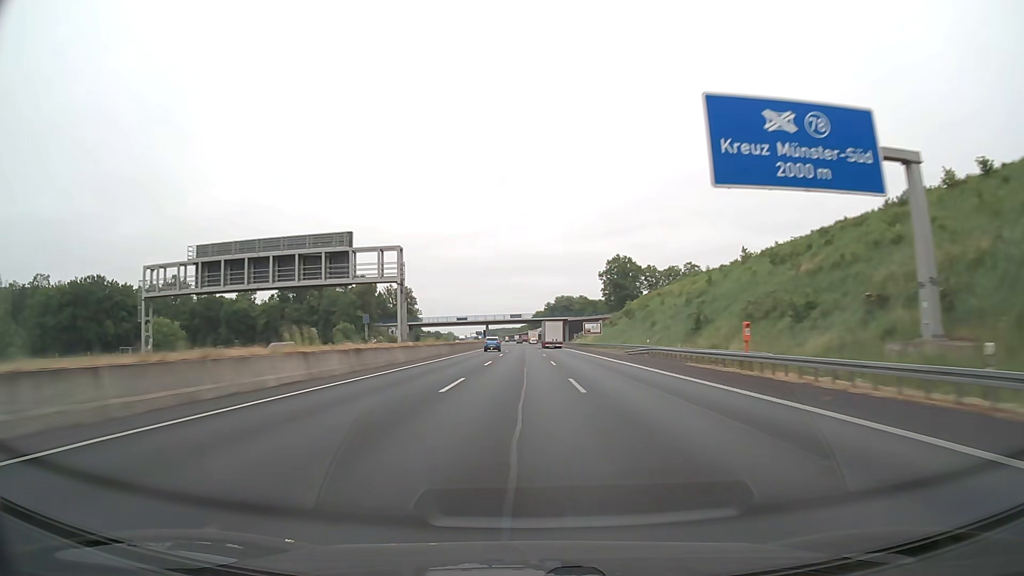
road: motorway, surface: asphalt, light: Day
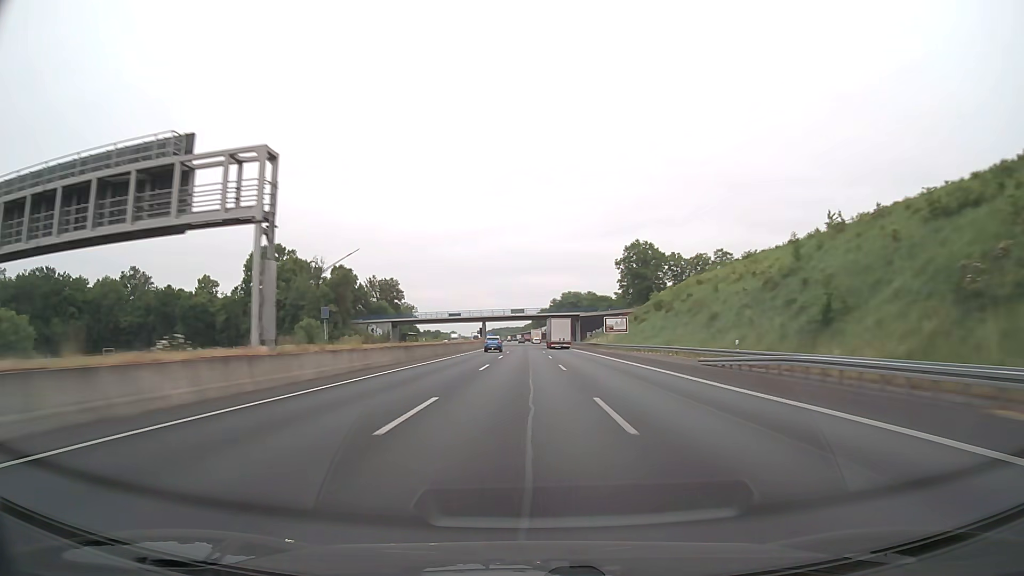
(-0.1, +25.4) m; 0°
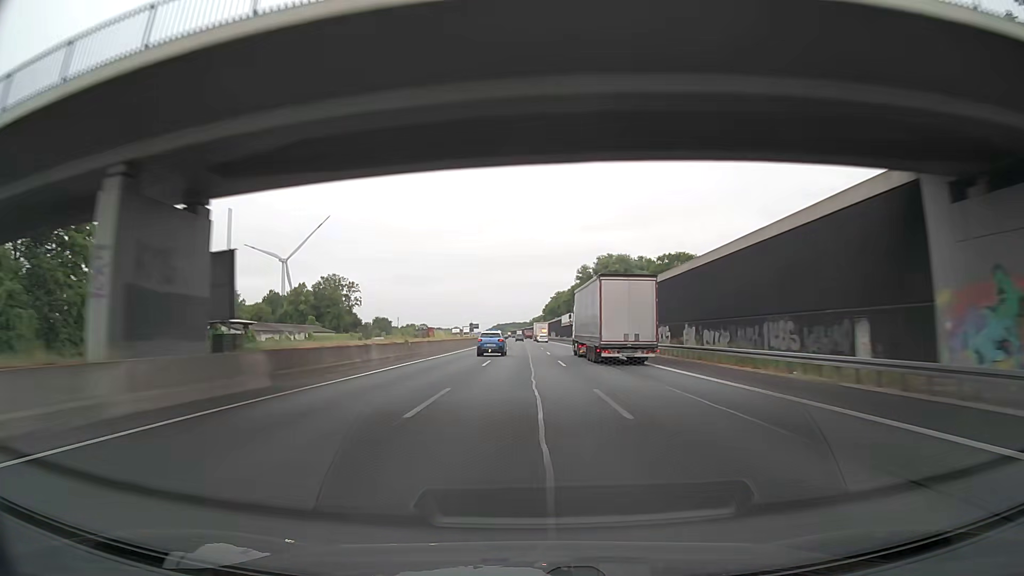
(-0.7, +127.1) m; -1°
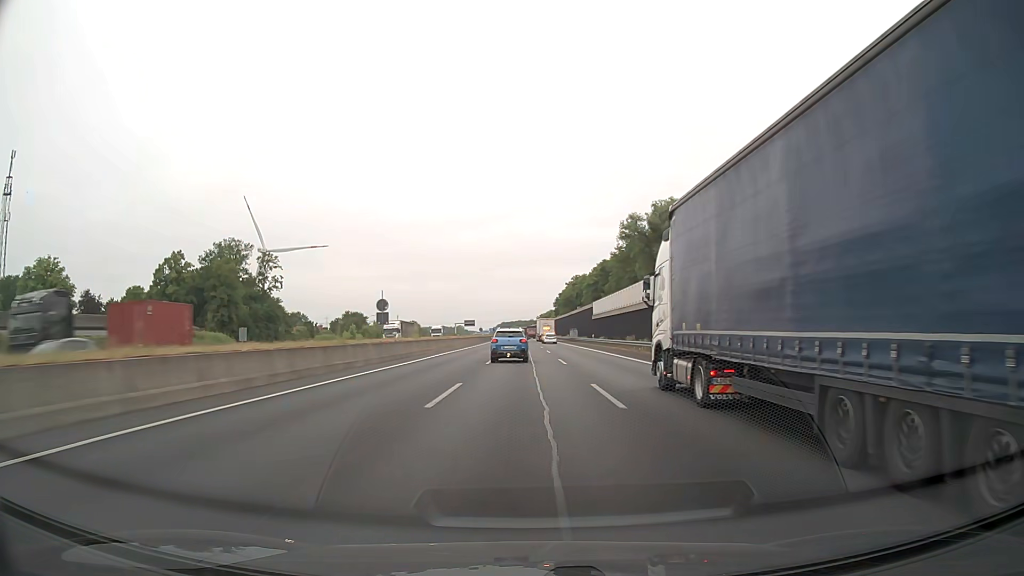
(-0.4, +71.3) m; -1°
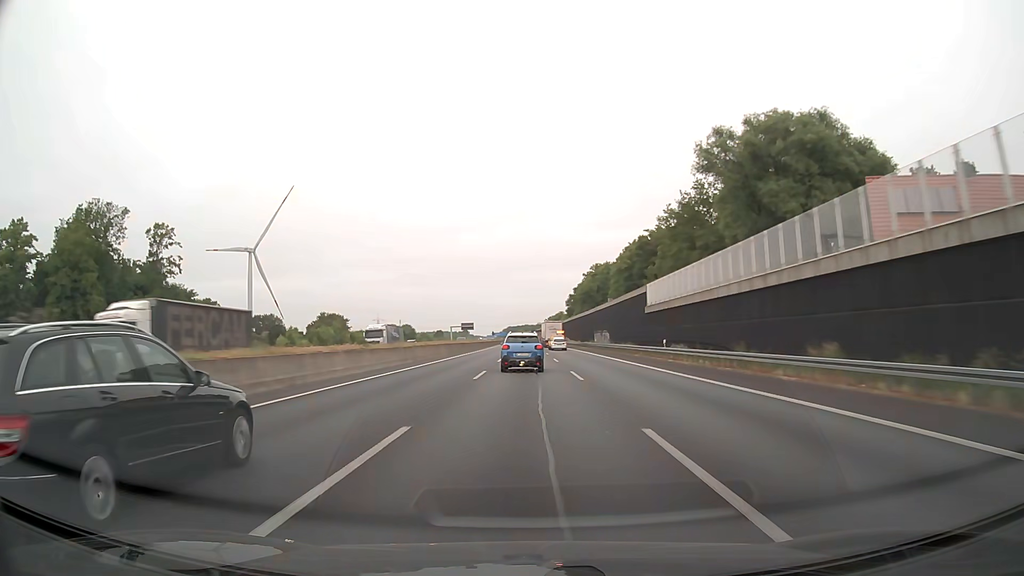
(-0.1, +44.4) m; -1°
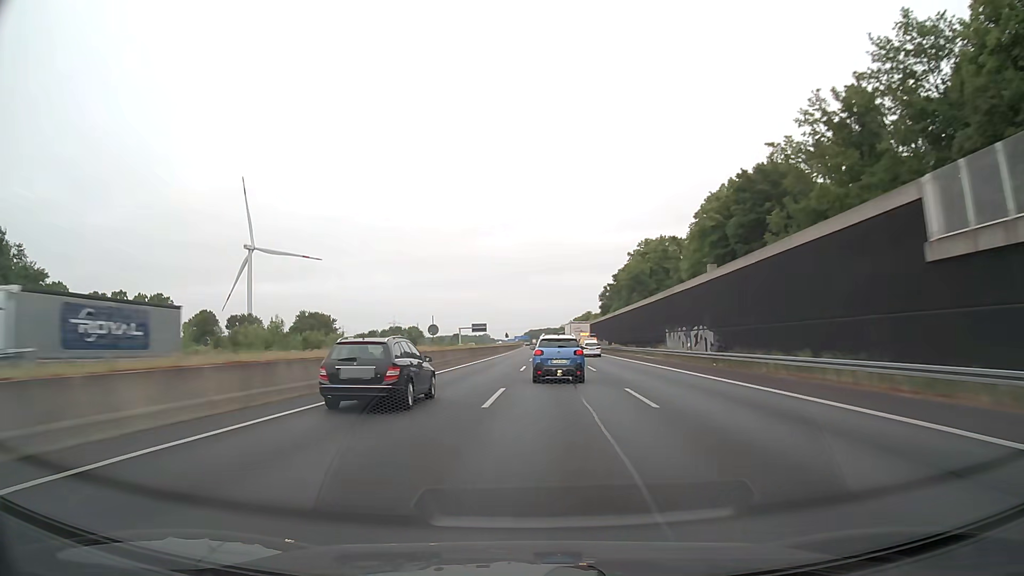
(-0.3, +45.1) m; -1°
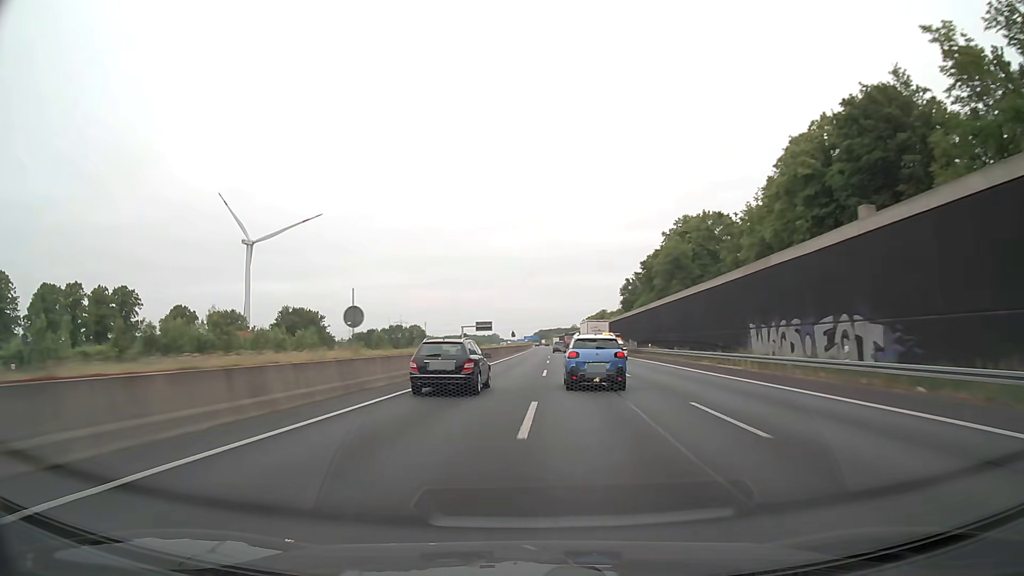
(-0.2, +23.2) m; -1°
